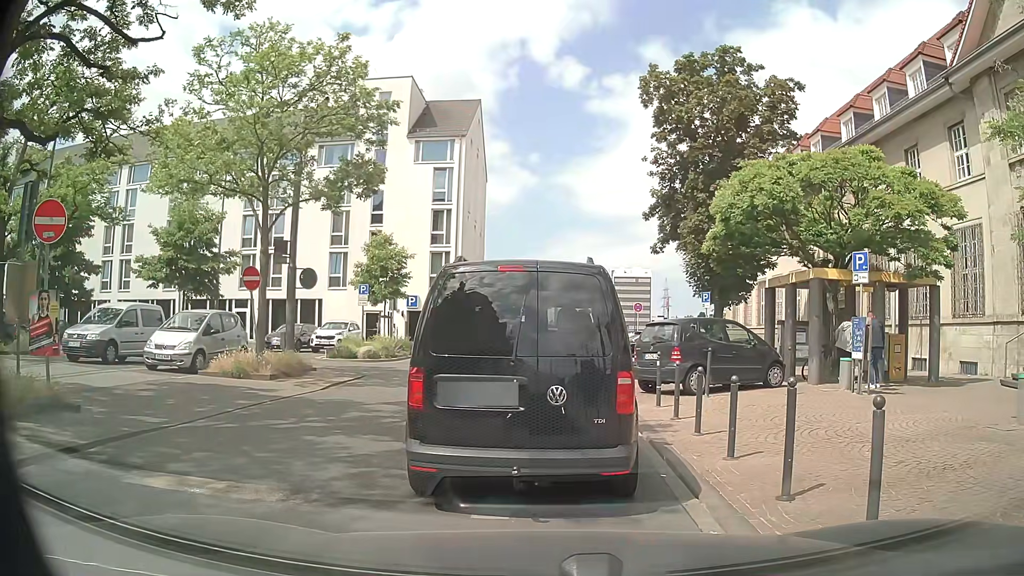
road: residential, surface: asphalt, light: Day
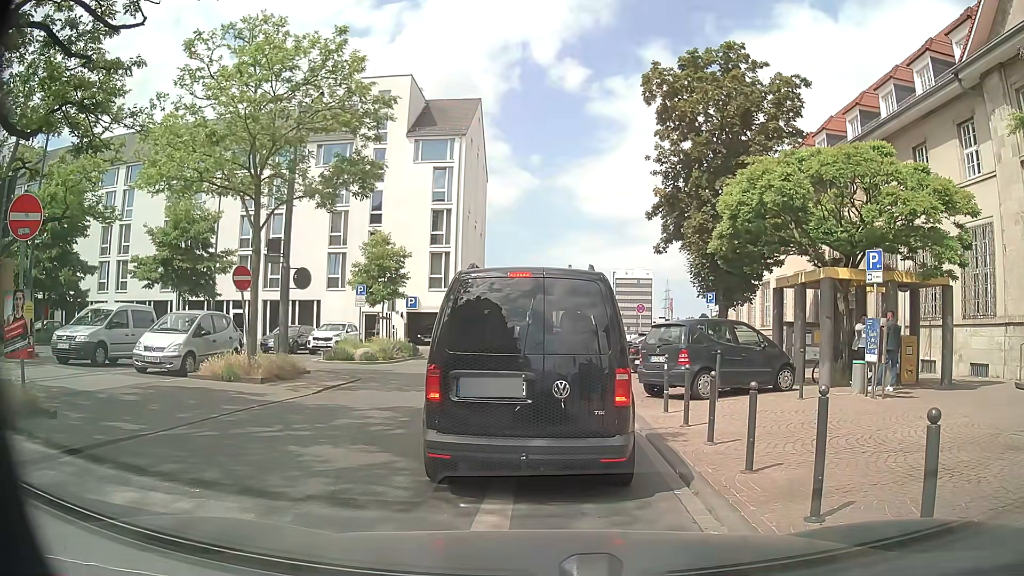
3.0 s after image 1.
(0.0, +0.6) m; 0°
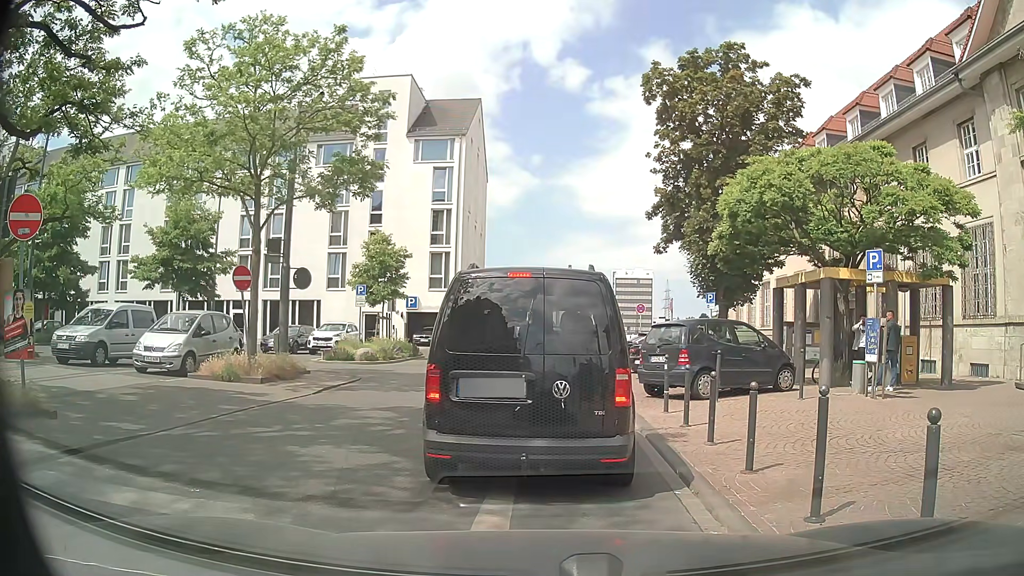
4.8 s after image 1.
(0.0, +0.1) m; 0°
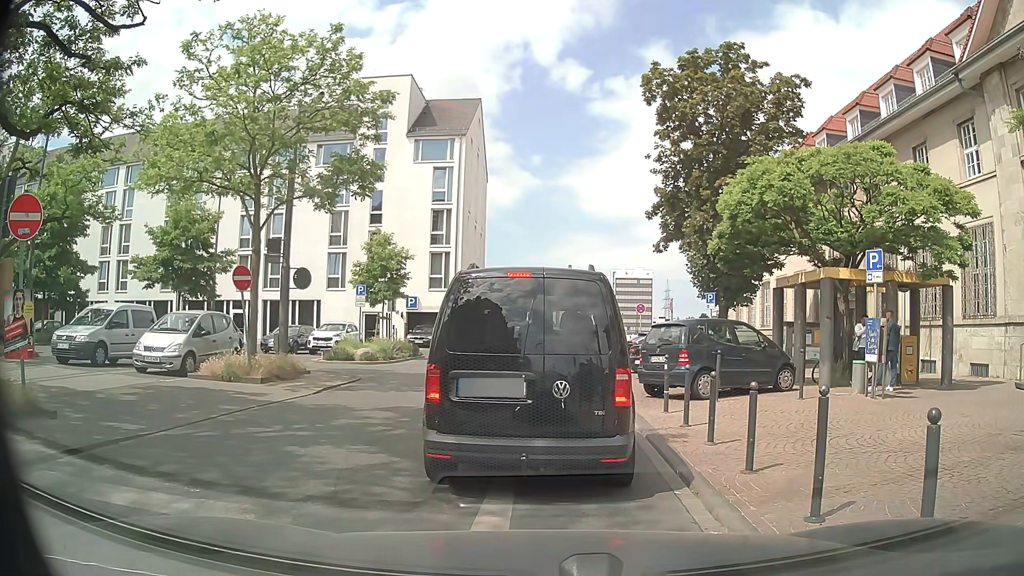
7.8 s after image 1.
(0.0, 0.0) m; 0°
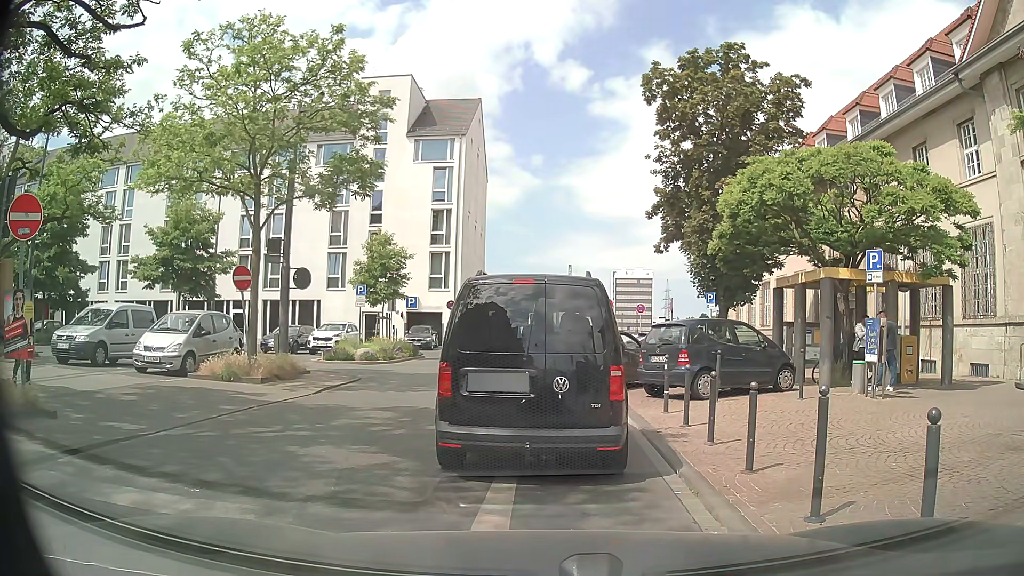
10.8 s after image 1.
(0.0, 0.0) m; 0°
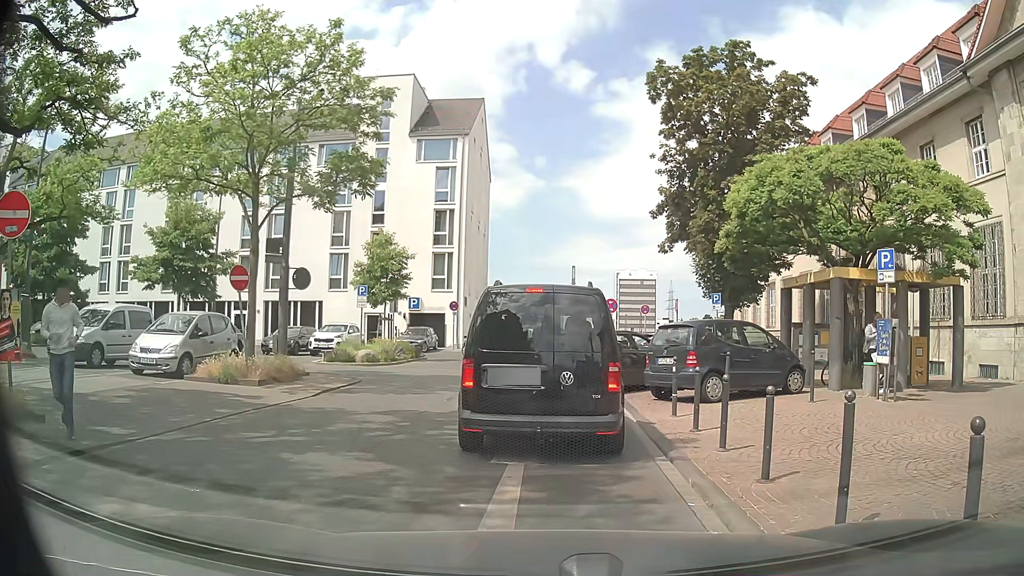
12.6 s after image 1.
(0.0, +0.3) m; 0°
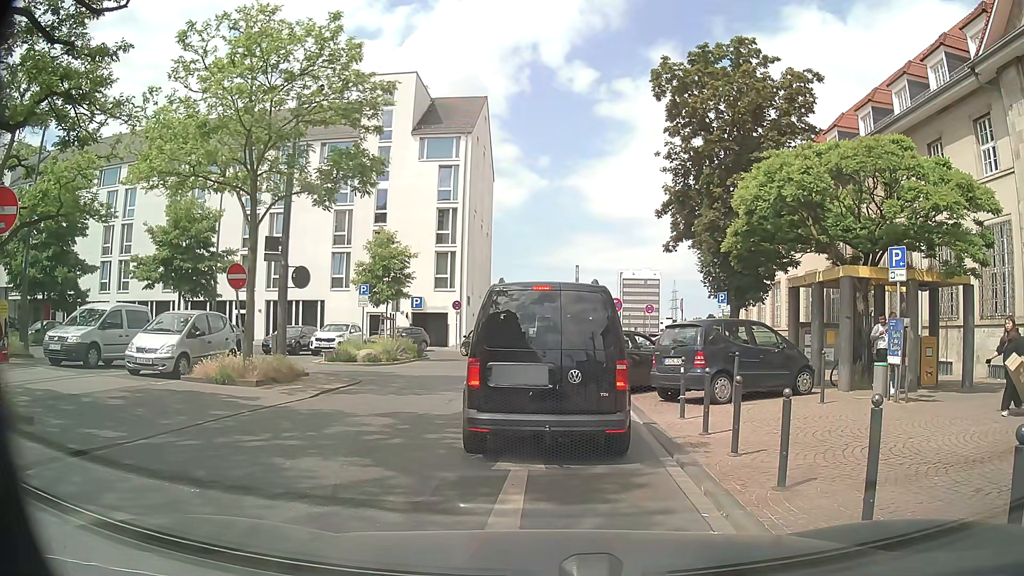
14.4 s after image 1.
(0.0, +0.4) m; 0°
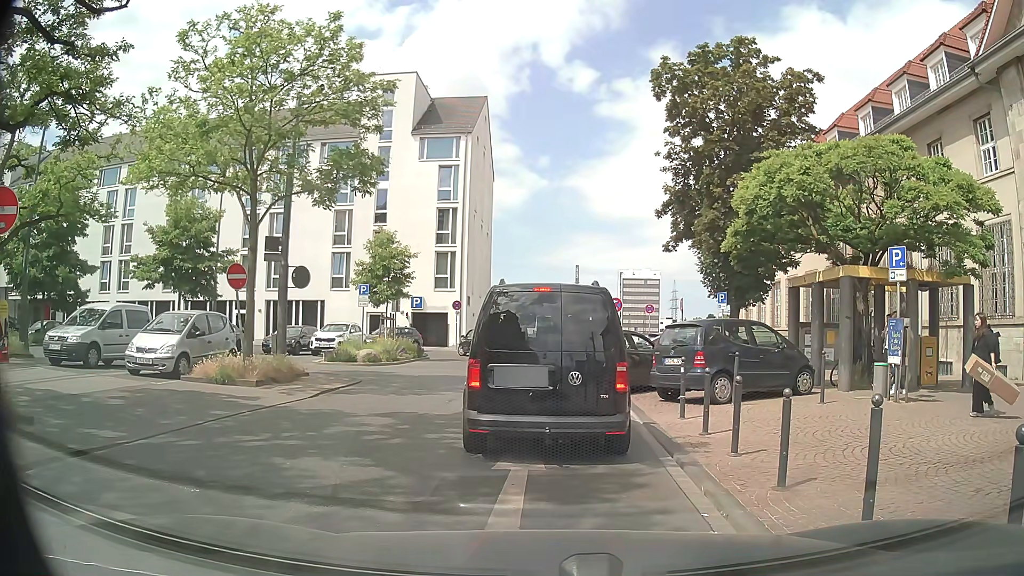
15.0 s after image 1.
(0.0, 0.0) m; 0°
